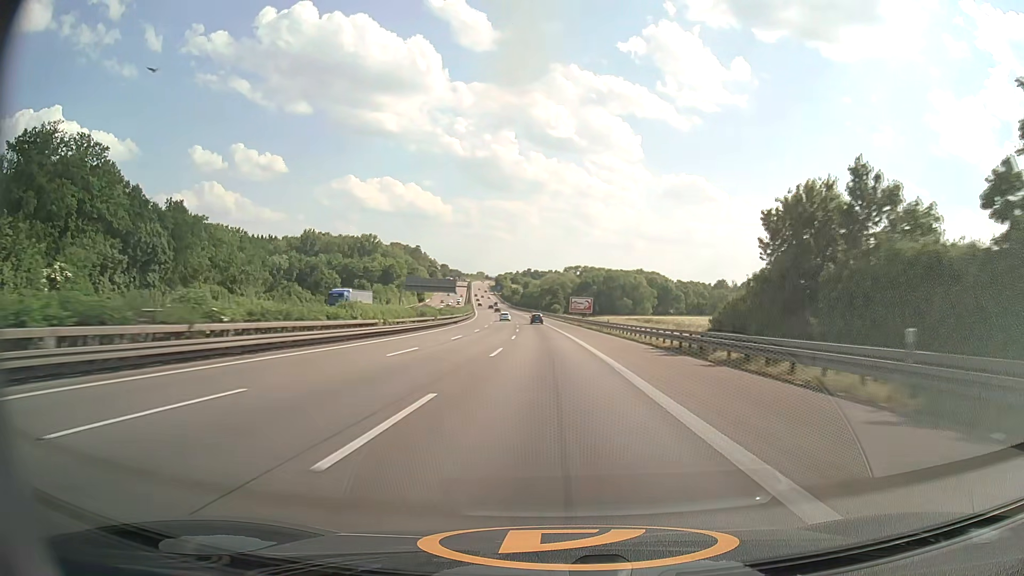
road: motorway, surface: asphalt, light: Day
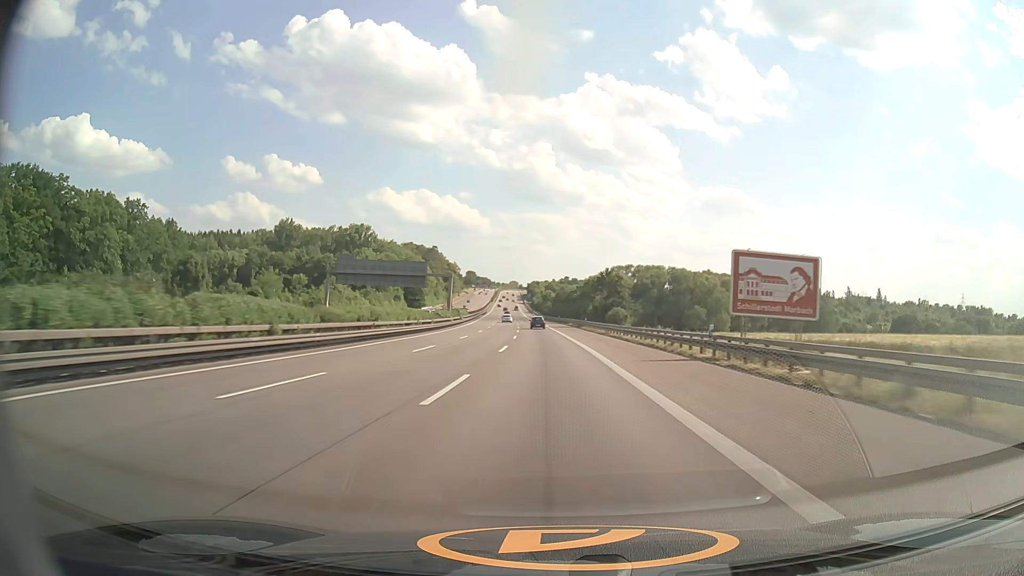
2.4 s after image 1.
(-2.4, +85.1) m; -3°
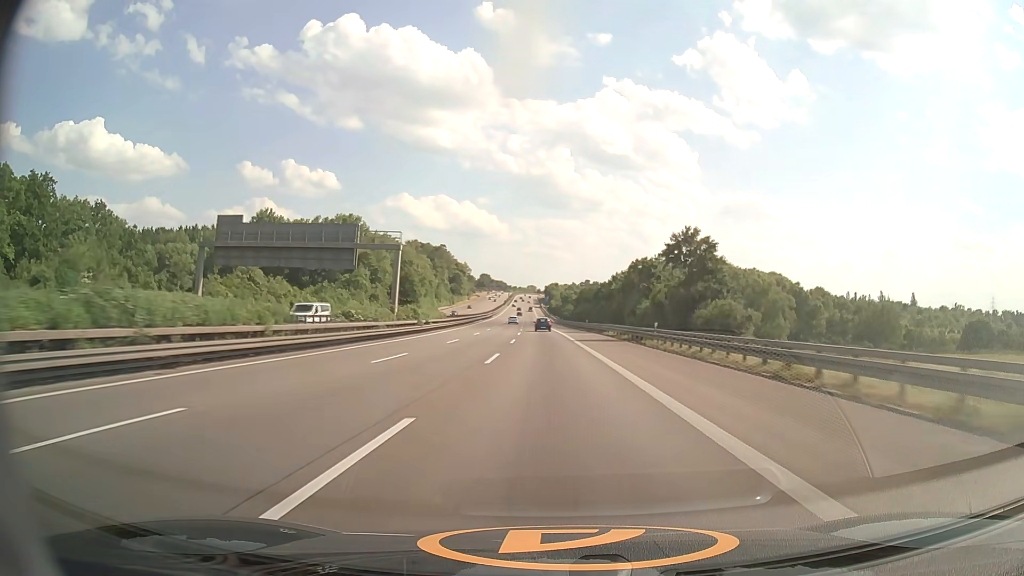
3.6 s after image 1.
(-0.6, +43.4) m; -2°
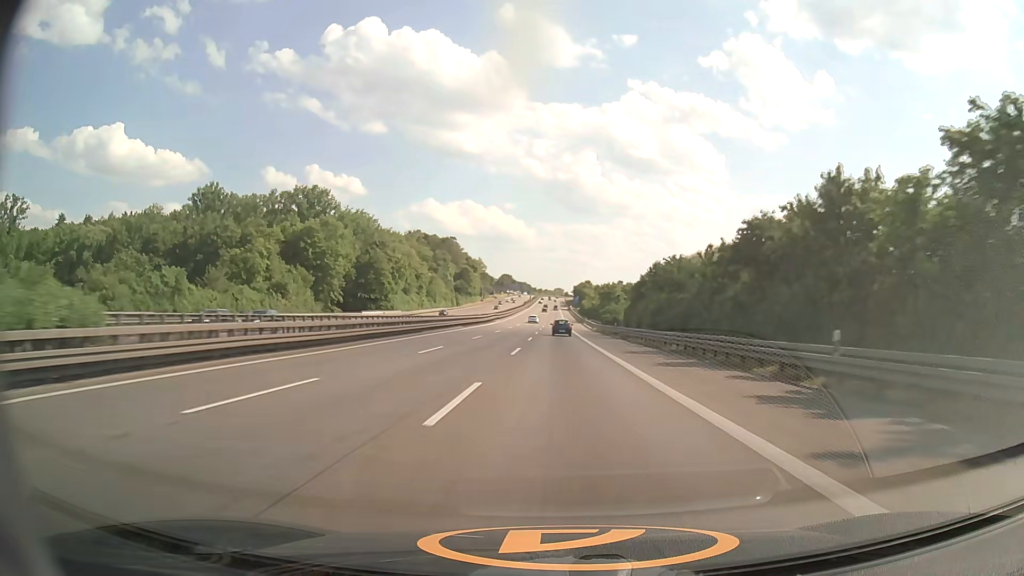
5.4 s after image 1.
(-1.5, +66.4) m; -2°
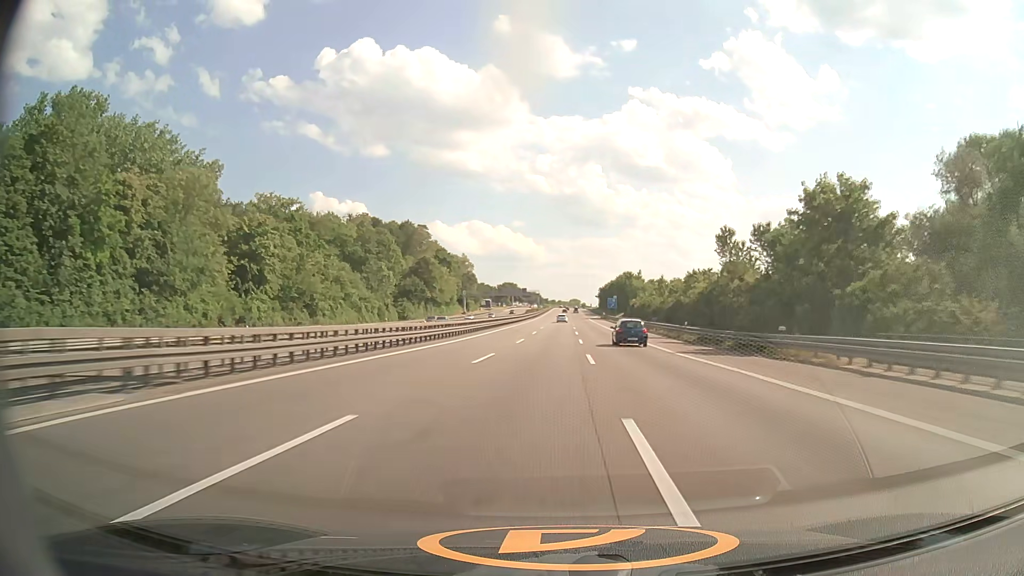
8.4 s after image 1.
(-2.5, +113.1) m; -2°
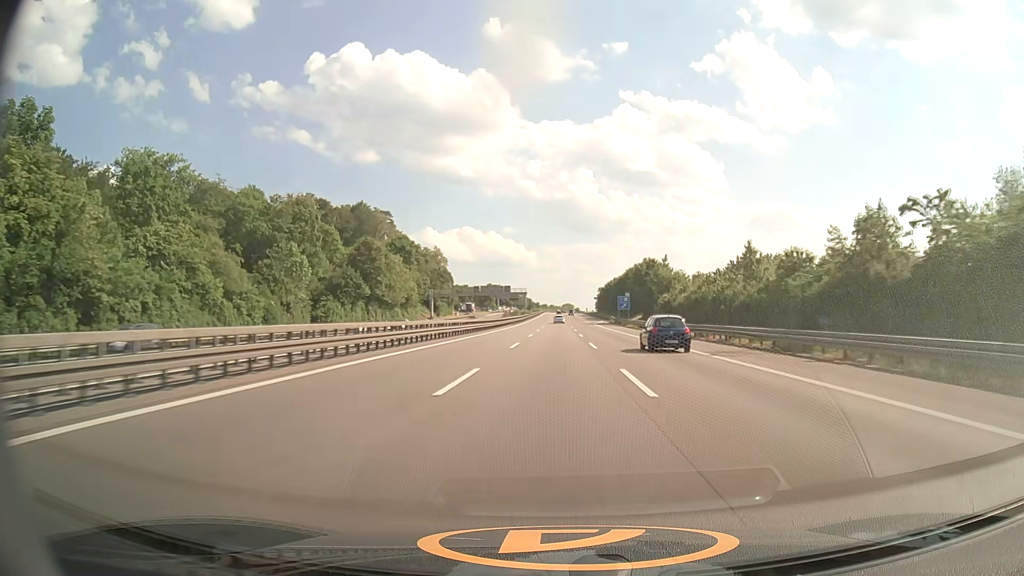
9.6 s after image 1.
(+0.2, +45.3) m; +1°
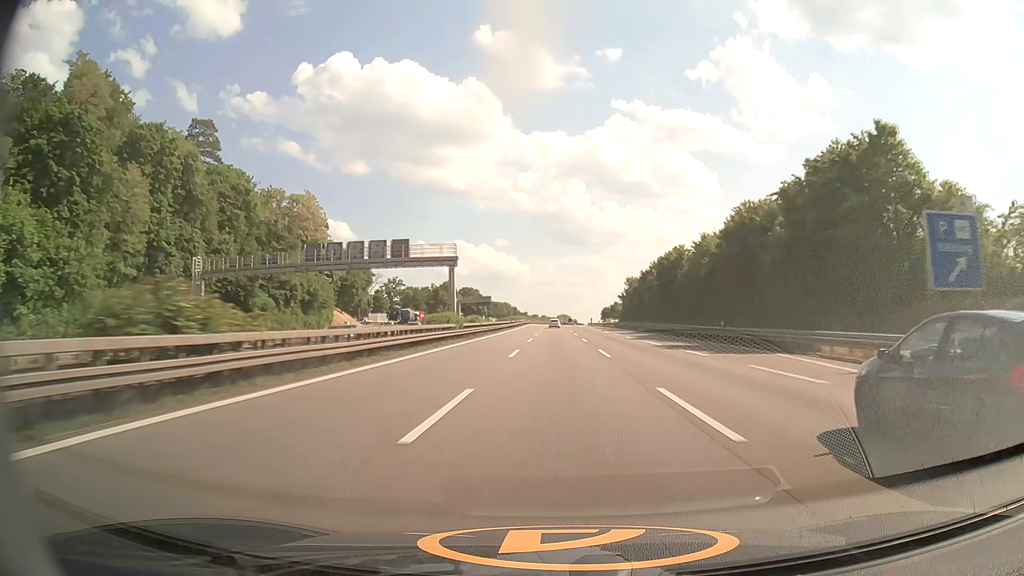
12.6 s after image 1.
(+0.9, +111.4) m; +1°
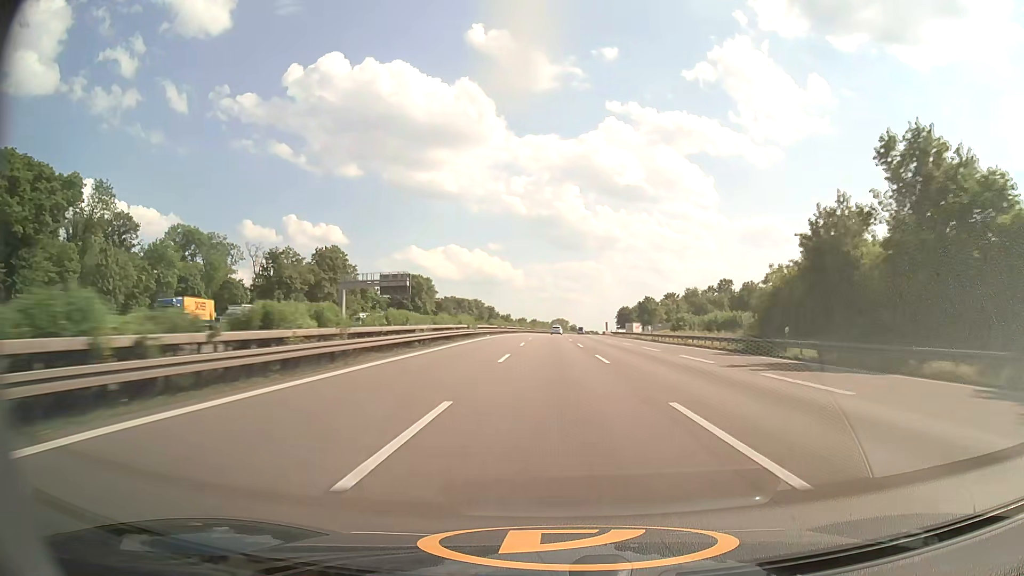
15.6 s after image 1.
(+0.3, +109.8) m; +1°
(0, +10) (0, +20) (0, +30) (0, +40) (0, +50) (0, +60) (0, +70) (0, +80) (0, +90) (0, +100) m
